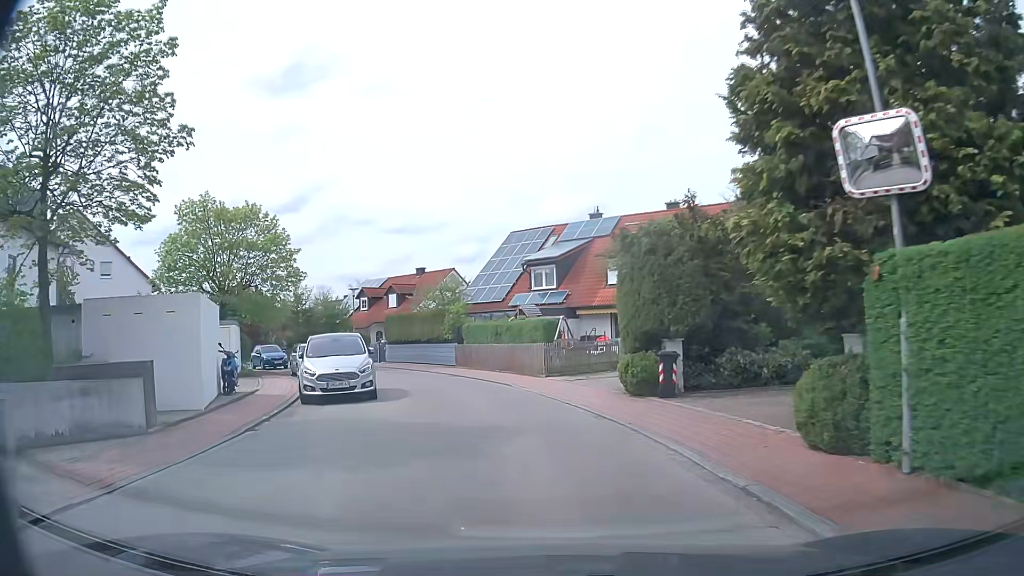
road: residential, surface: asphalt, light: Day
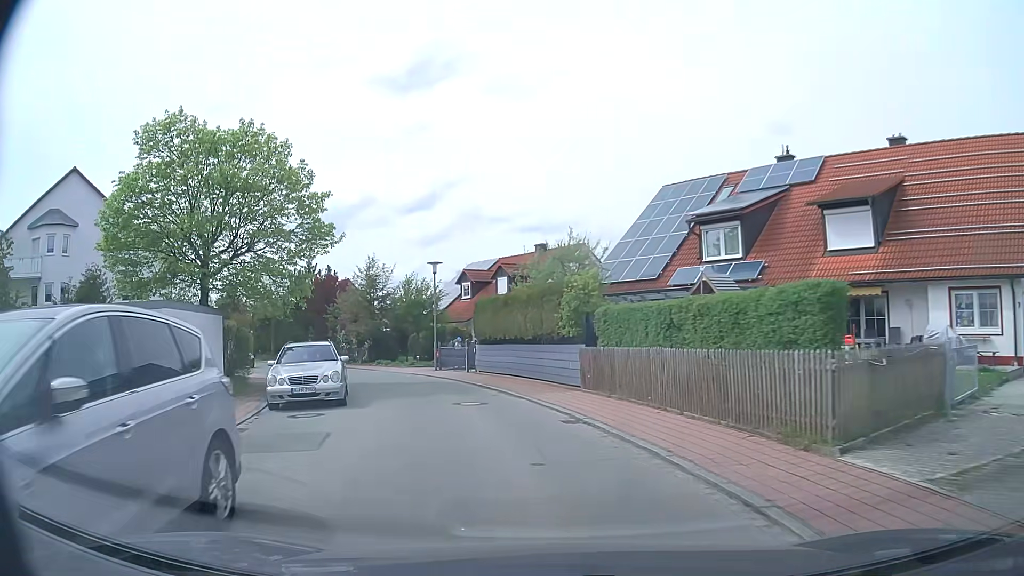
(-1.3, +14.8) m; -10°
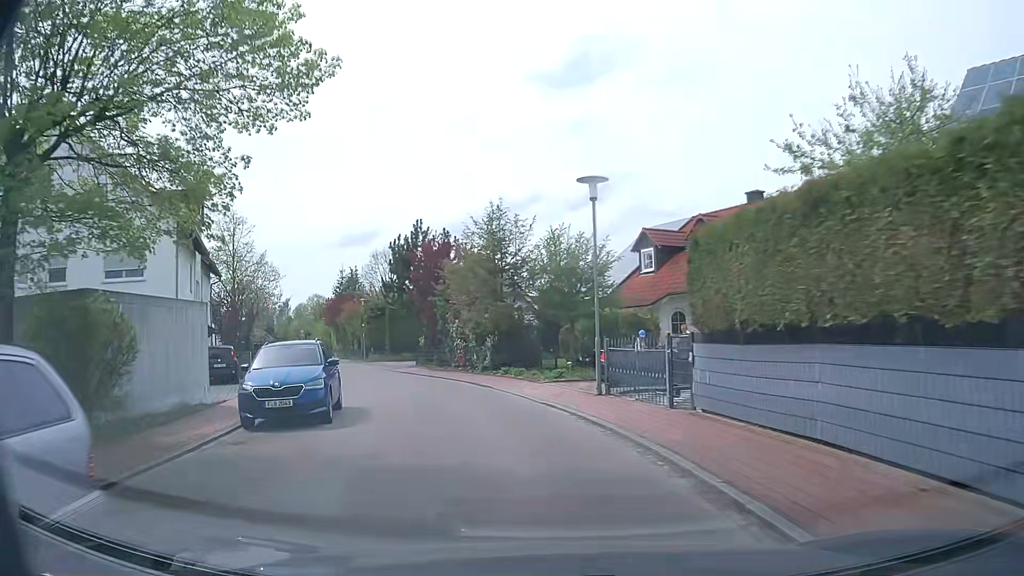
(-2.1, +15.9) m; -15°
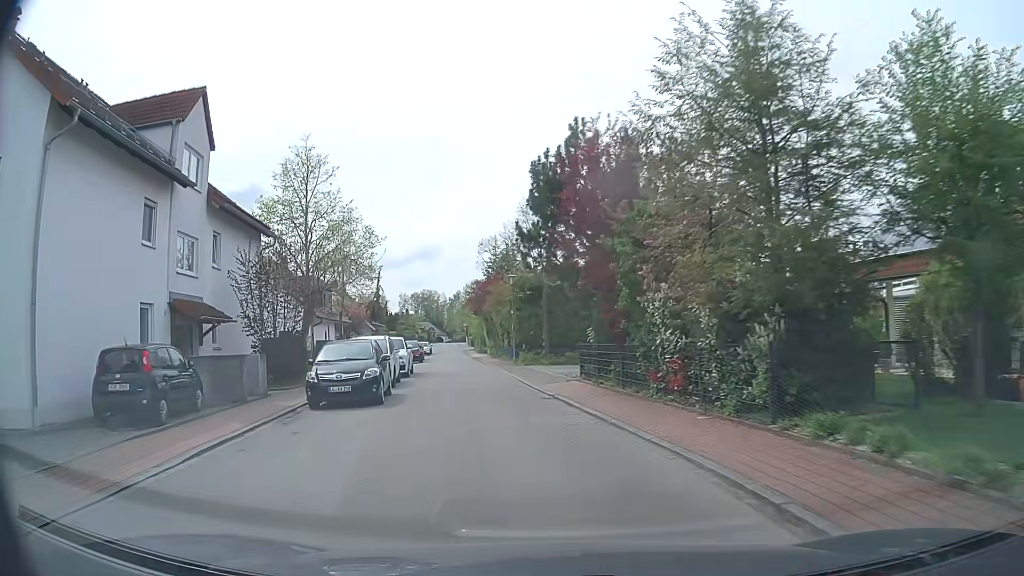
(-2.2, +16.6) m; -15°
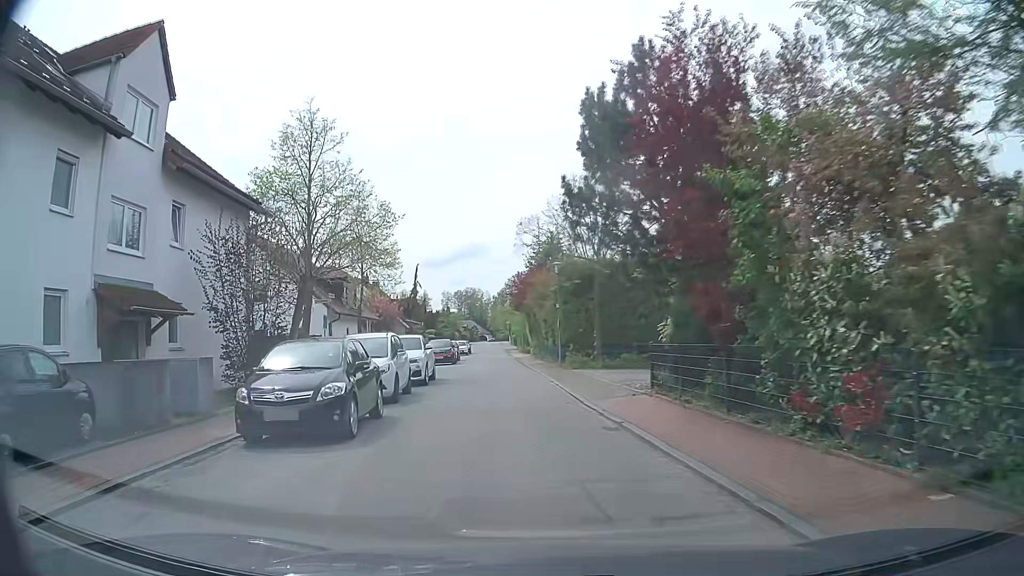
(-0.2, +5.8) m; -4°
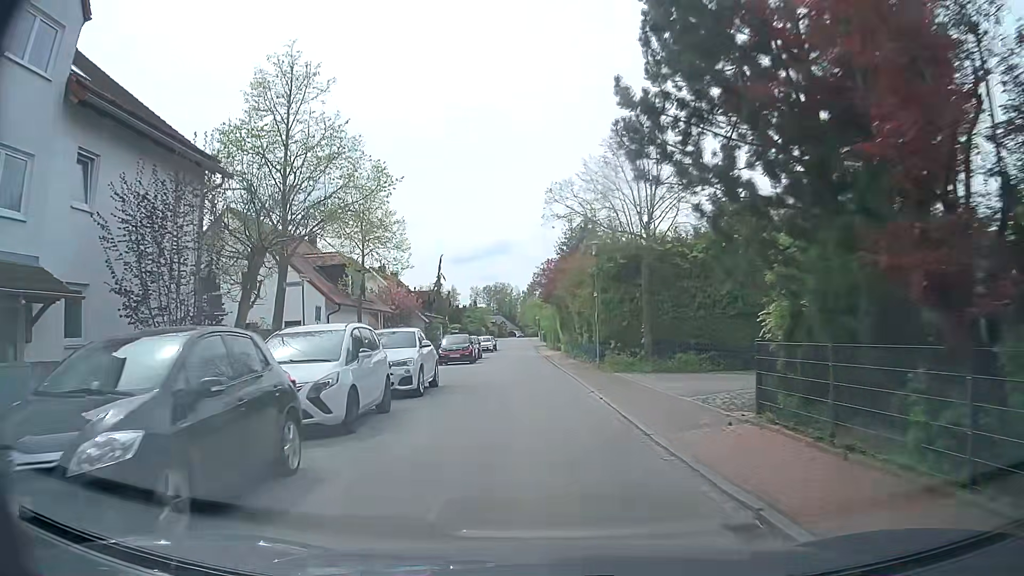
(-0.1, +5.9) m; -2°
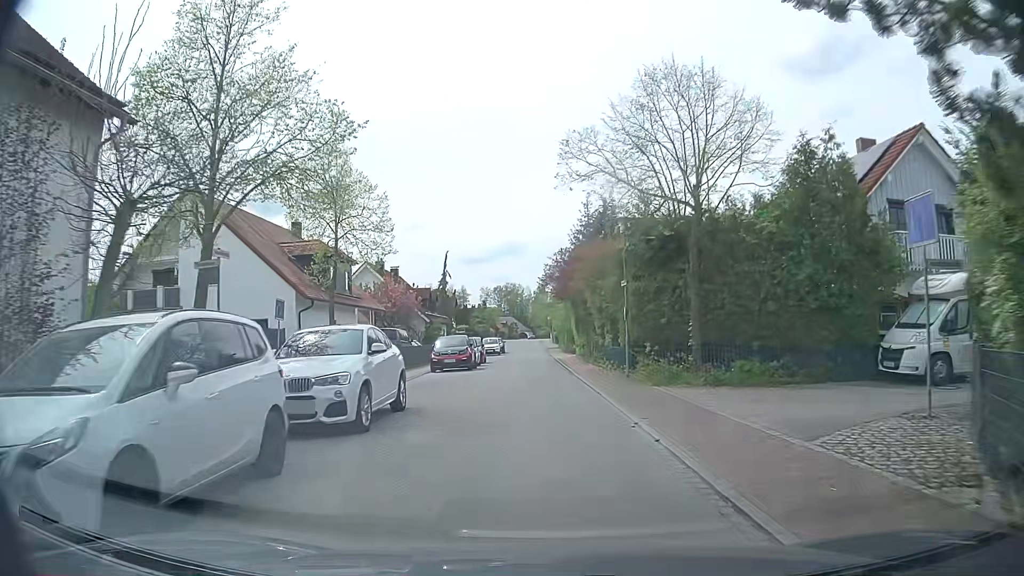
(-0.1, +6.0) m; -1°
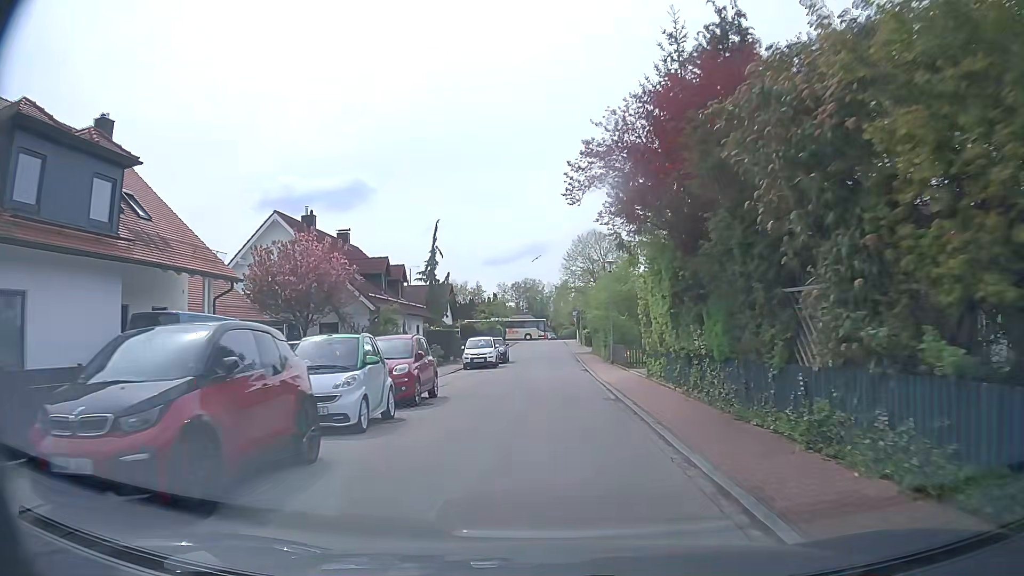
(-0.4, +24.9) m; -2°
